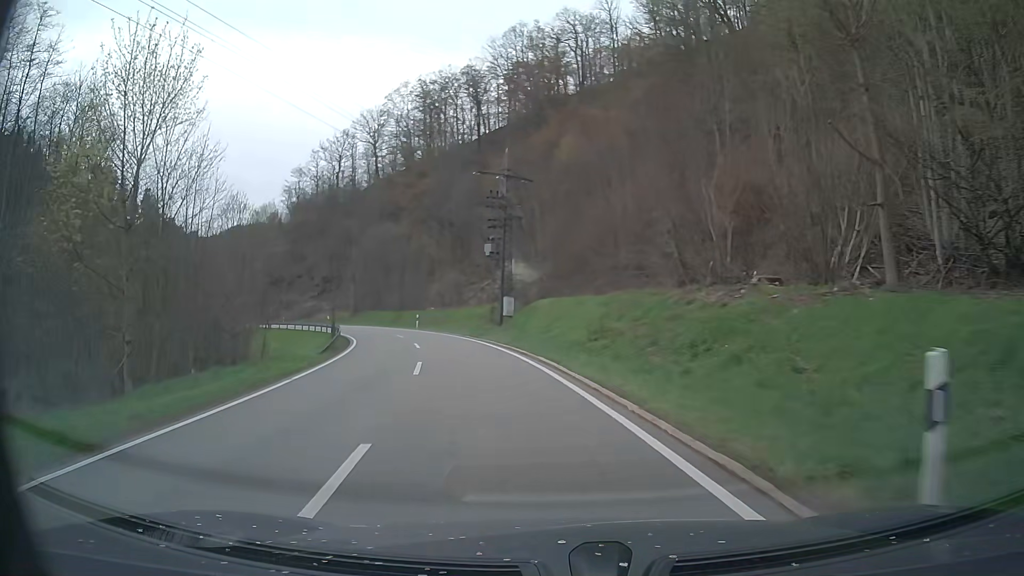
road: tertiary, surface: asphalt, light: Day
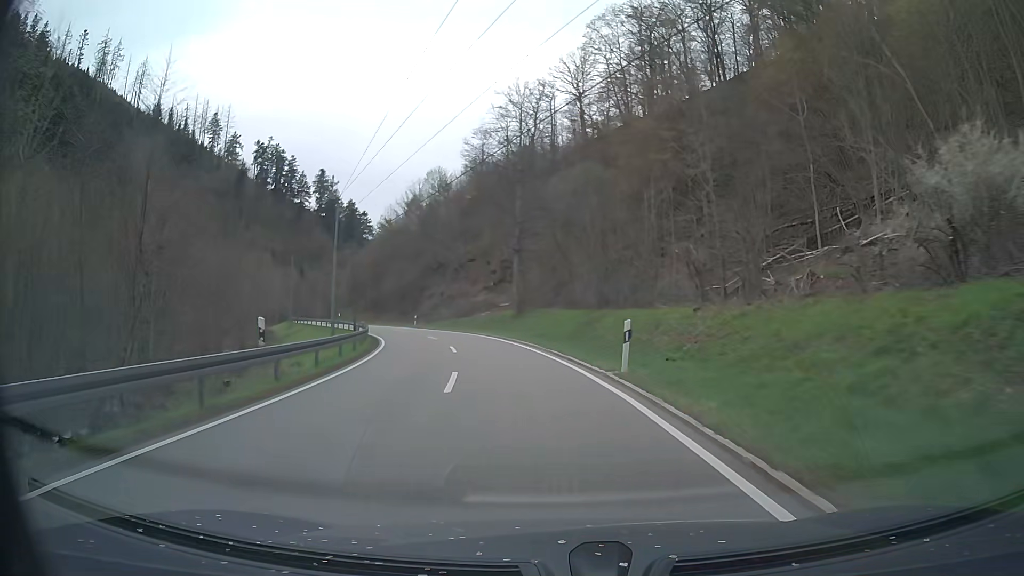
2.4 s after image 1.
(-7.1, +39.1) m; -19°
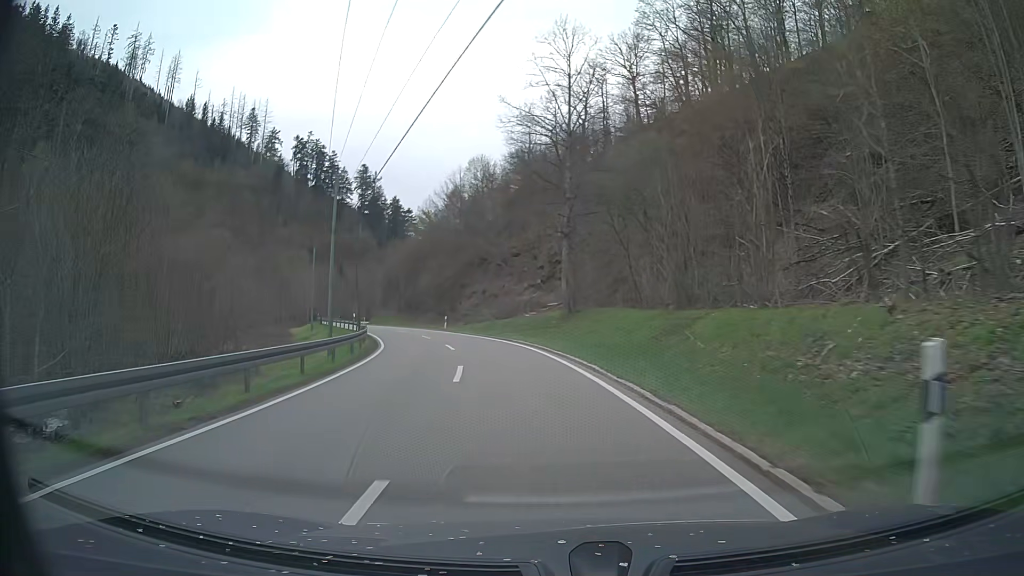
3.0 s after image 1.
(-0.3, +10.2) m; -4°
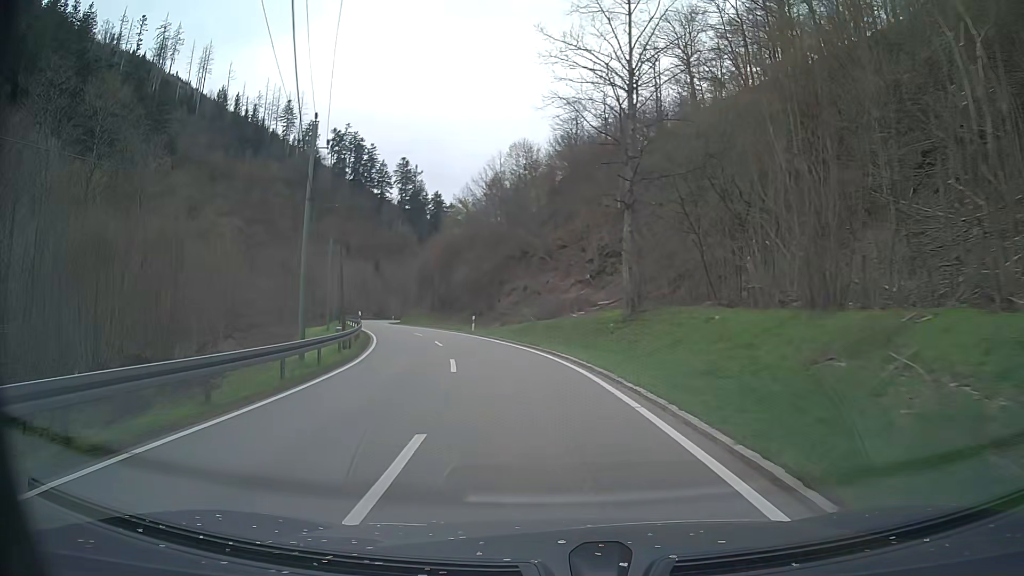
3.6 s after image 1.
(-0.3, +10.1) m; -4°
(0, +10) (-1, +20) (-3, +30) (-6, +39) (-9, +49) (-12, +58) (-16, +68) (-19, +77) (-23, +87) (-25, +96) m
